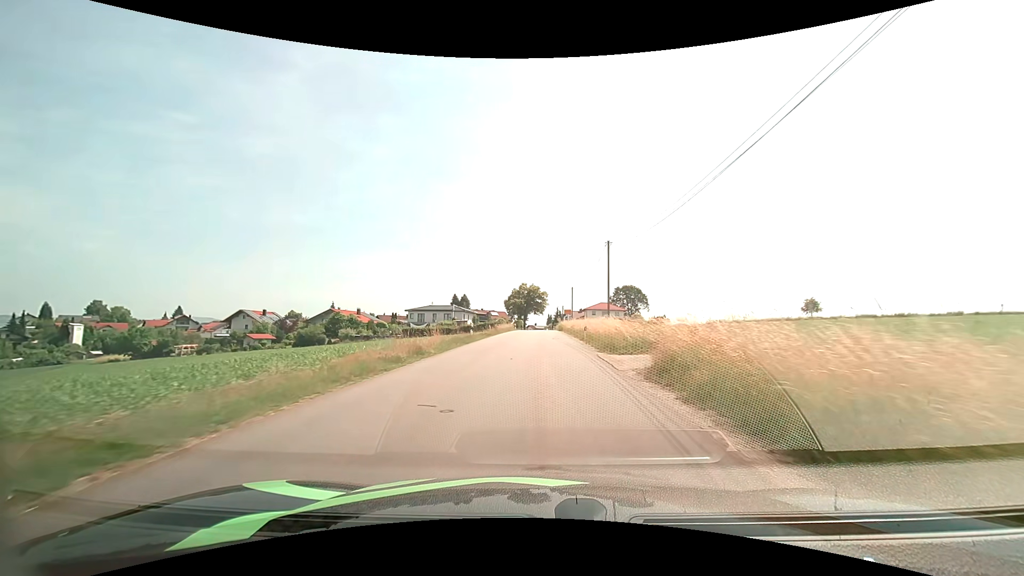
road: unclassified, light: Day
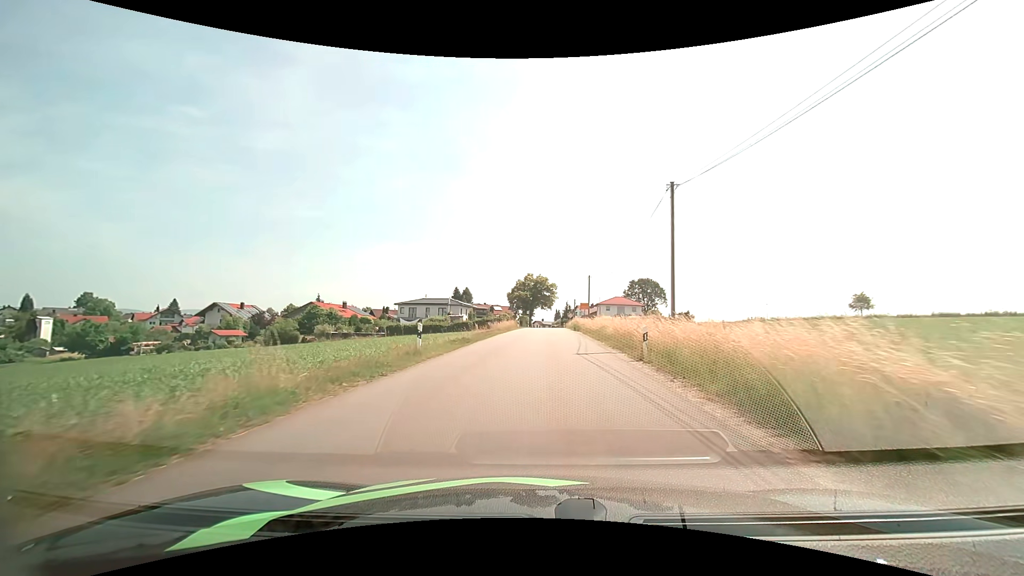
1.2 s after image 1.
(-0.1, +14.7) m; -1°
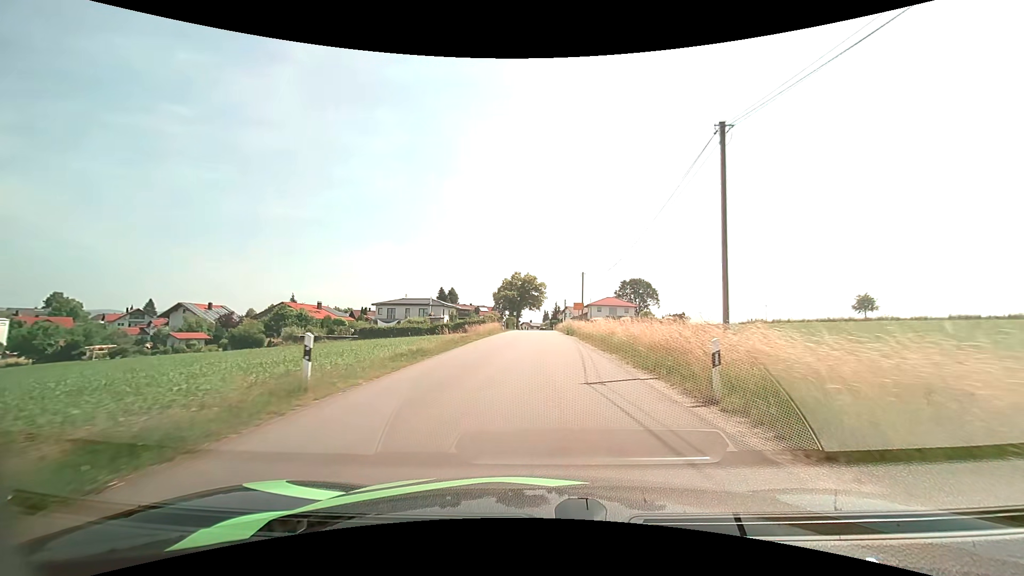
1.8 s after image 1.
(+0.1, +6.7) m; +2°
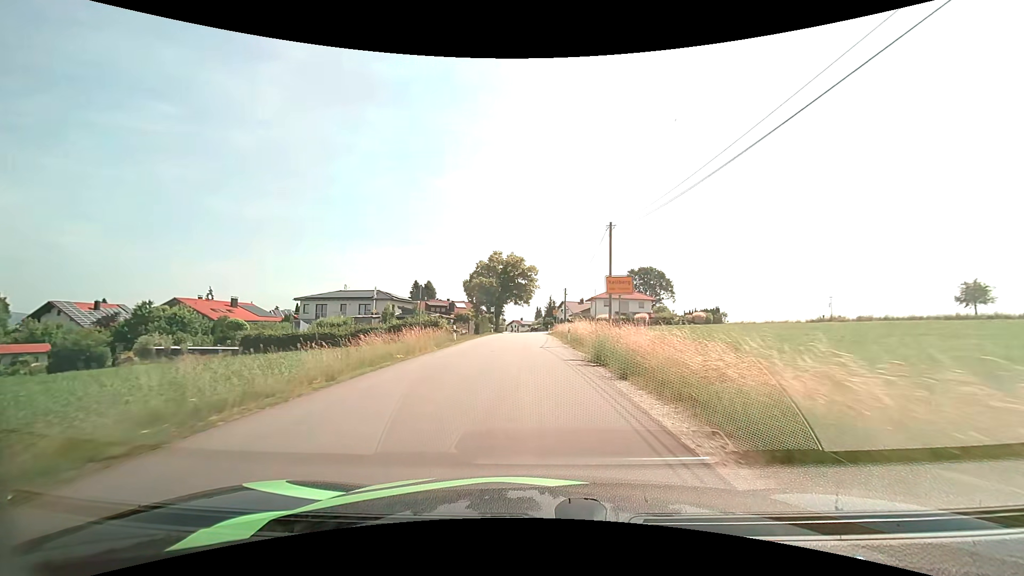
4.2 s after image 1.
(+0.6, +28.1) m; +1°
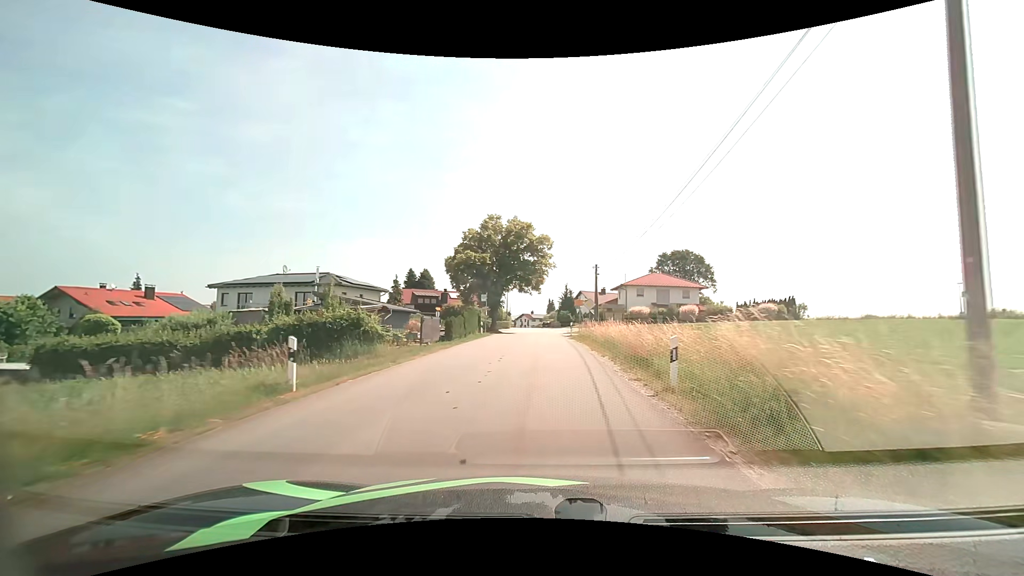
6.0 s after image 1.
(-0.3, +21.2) m; -1°
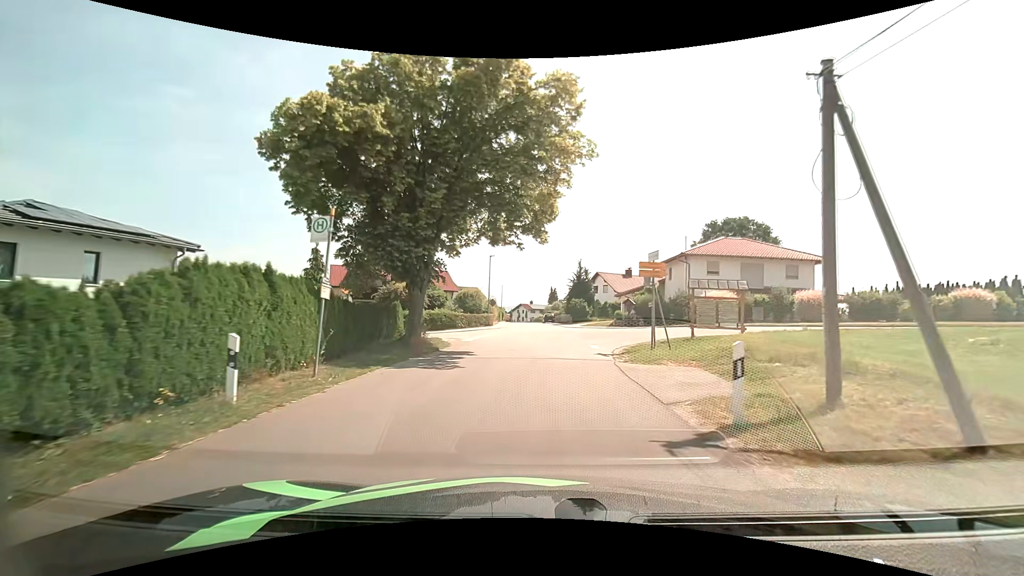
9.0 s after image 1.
(-0.1, +30.3) m; 0°
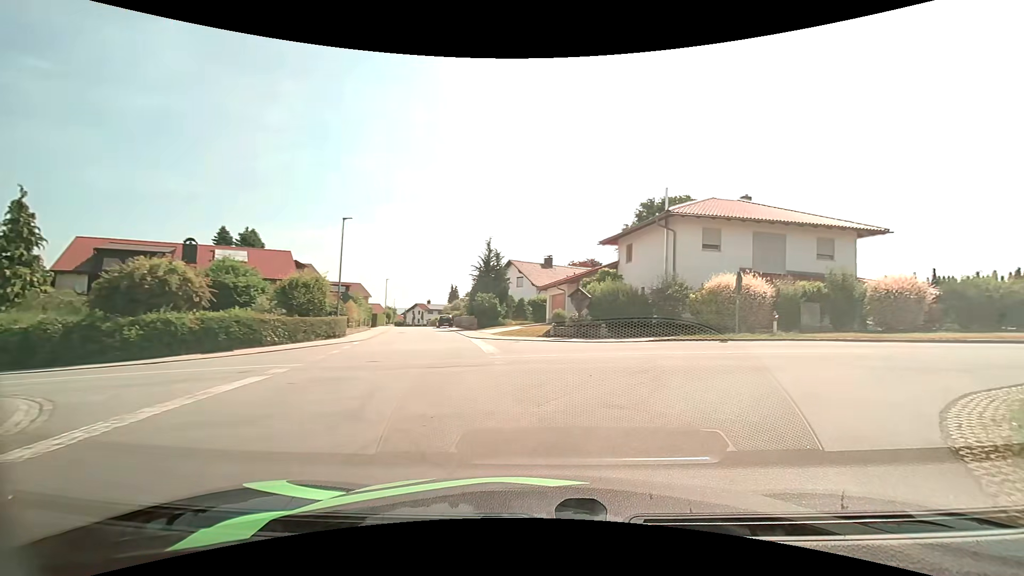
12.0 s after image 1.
(+0.6, +19.3) m; +10°
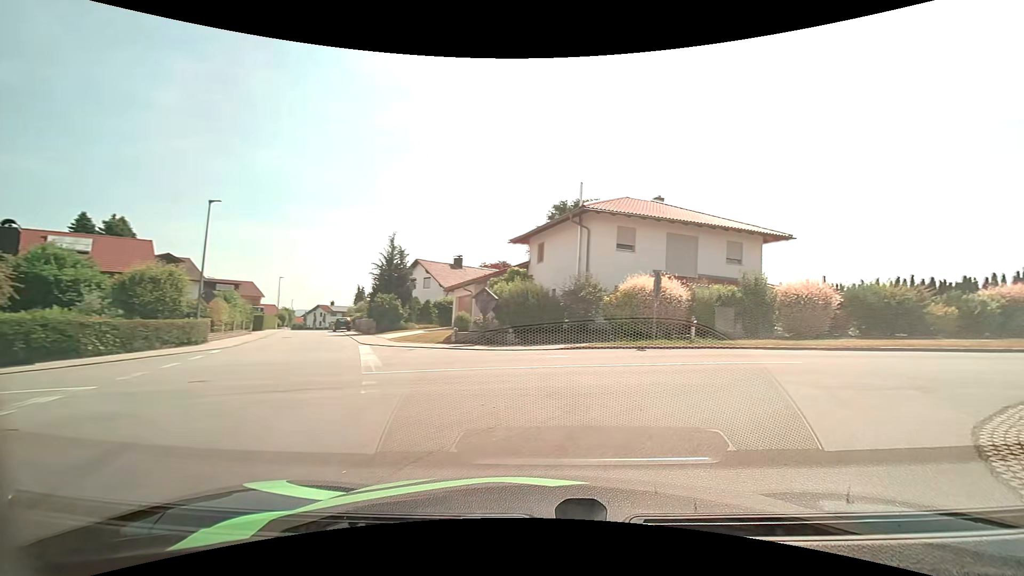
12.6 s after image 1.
(+0.3, +3.0) m; +10°
(+4, +9) (+12, +14) (+22, +16) (+32, +16) (+42, +17) (+52, +18) (+62, +18) (+72, +19) (+82, +20) (+92, +20) m
